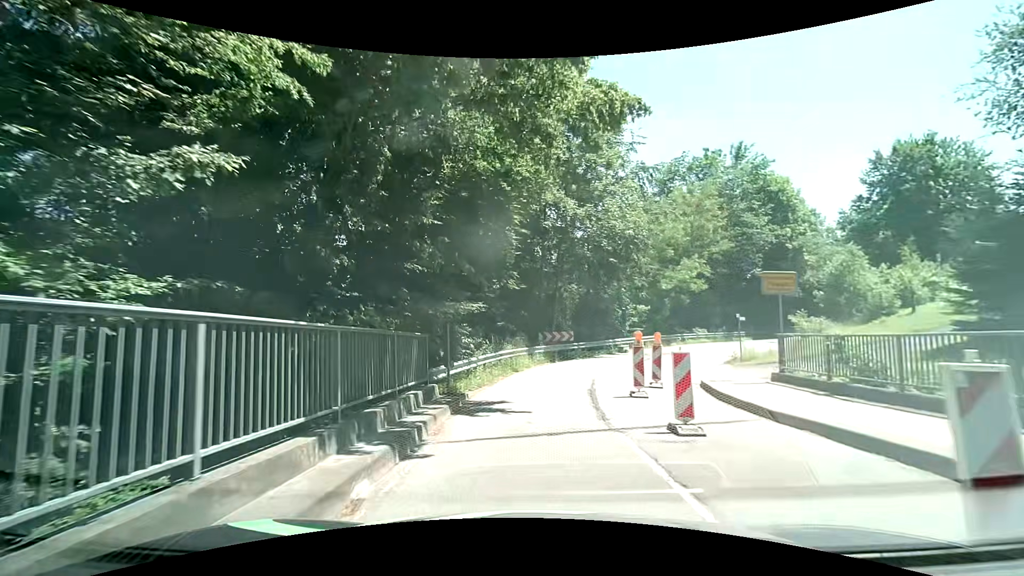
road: tertiary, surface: asphalt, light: Day
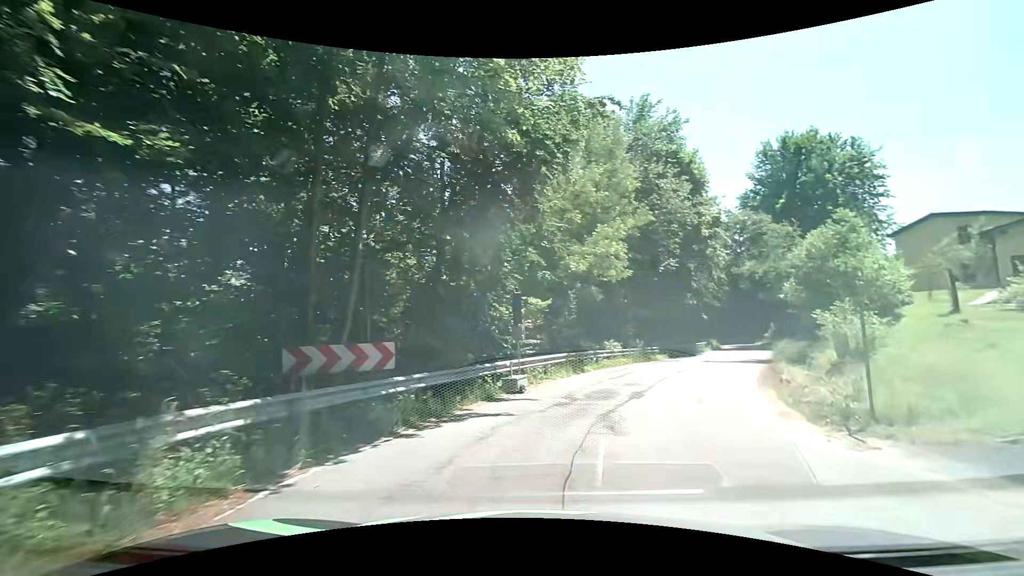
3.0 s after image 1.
(+1.4, +18.2) m; +17°
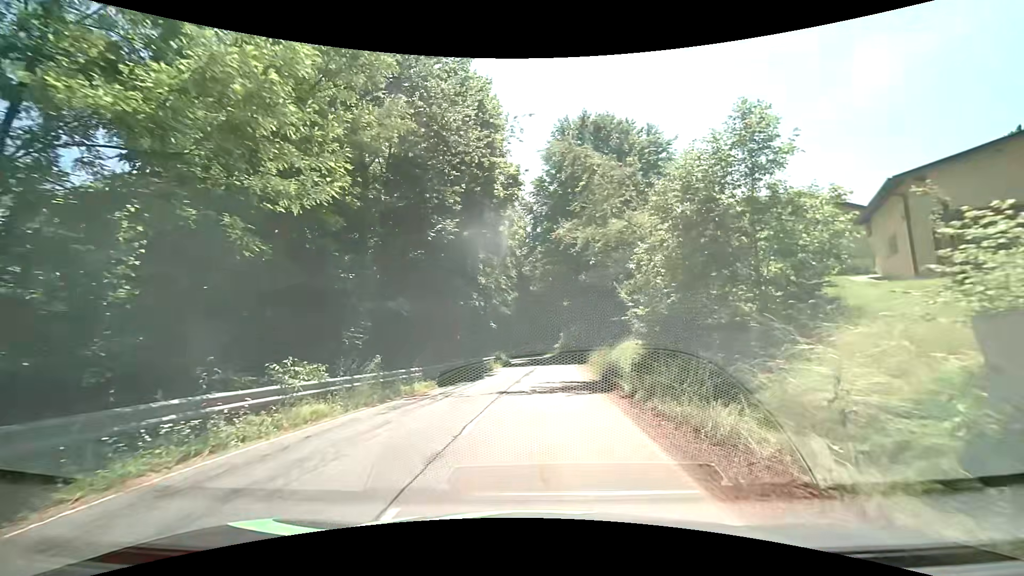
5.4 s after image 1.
(+3.9, +14.7) m; +24°
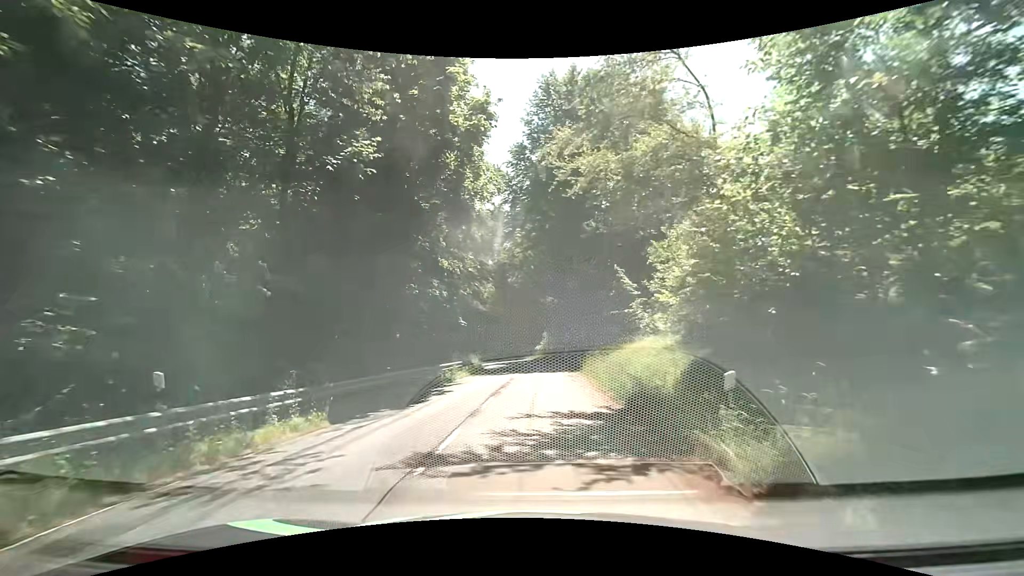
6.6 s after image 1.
(+0.3, +8.4) m; +3°
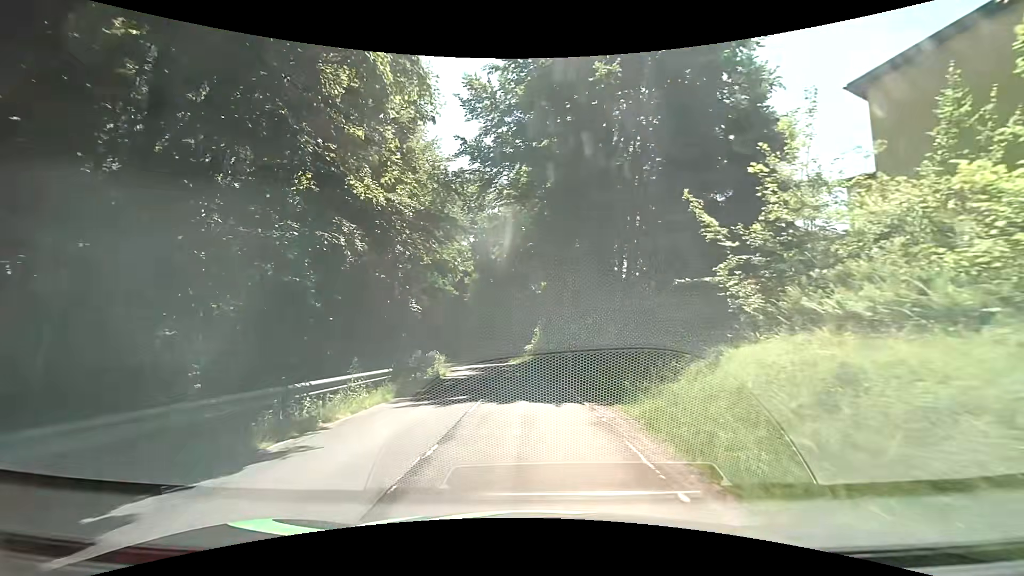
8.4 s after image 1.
(0.0, +13.5) m; 0°
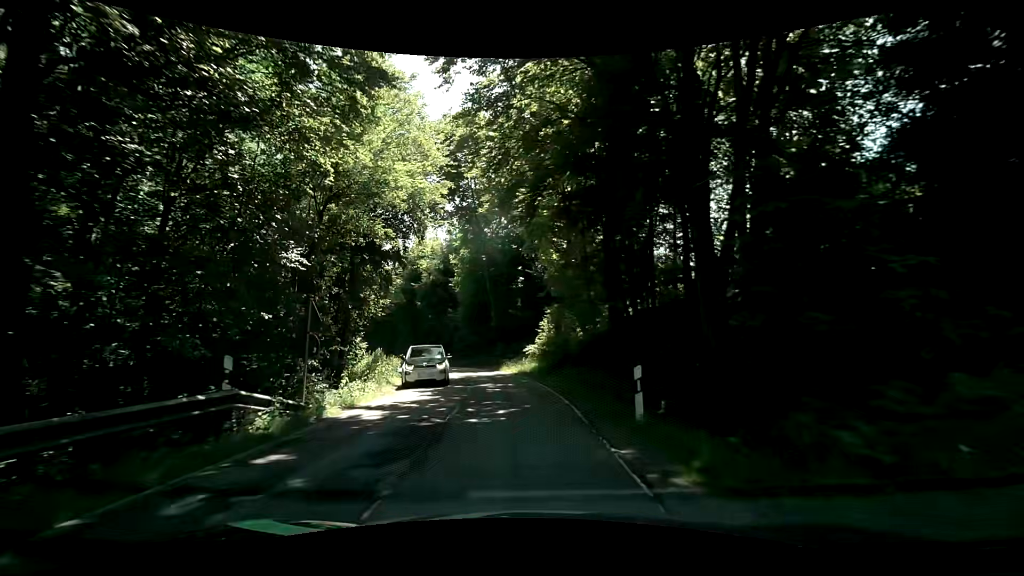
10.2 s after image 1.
(0.0, +13.8) m; 0°
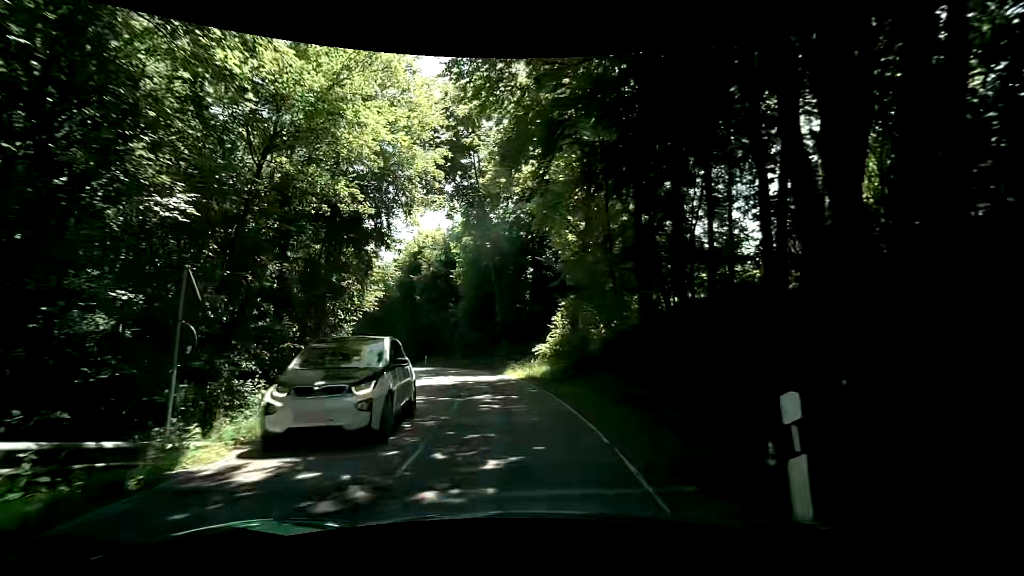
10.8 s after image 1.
(-0.1, +4.8) m; -2°
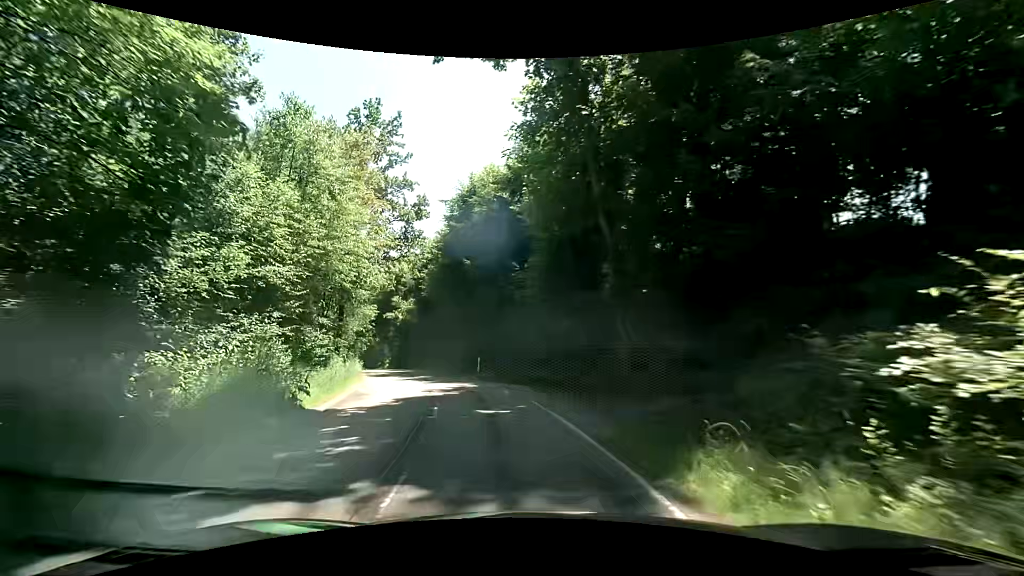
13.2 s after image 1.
(-1.3, +20.2) m; -9°
(-1, +10) (-3, +20) (-6, +29) (-9, +39) (-13, +48) (-16, +57) (-20, +67) (-23, +76) (-27, +85) (-30, +95) m
